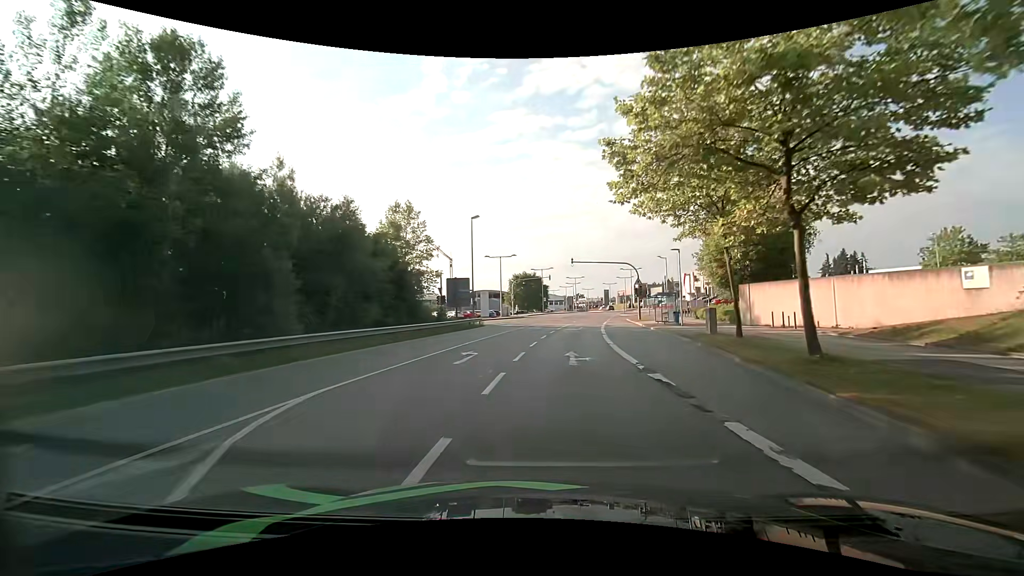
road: secondary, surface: asphalt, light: Day
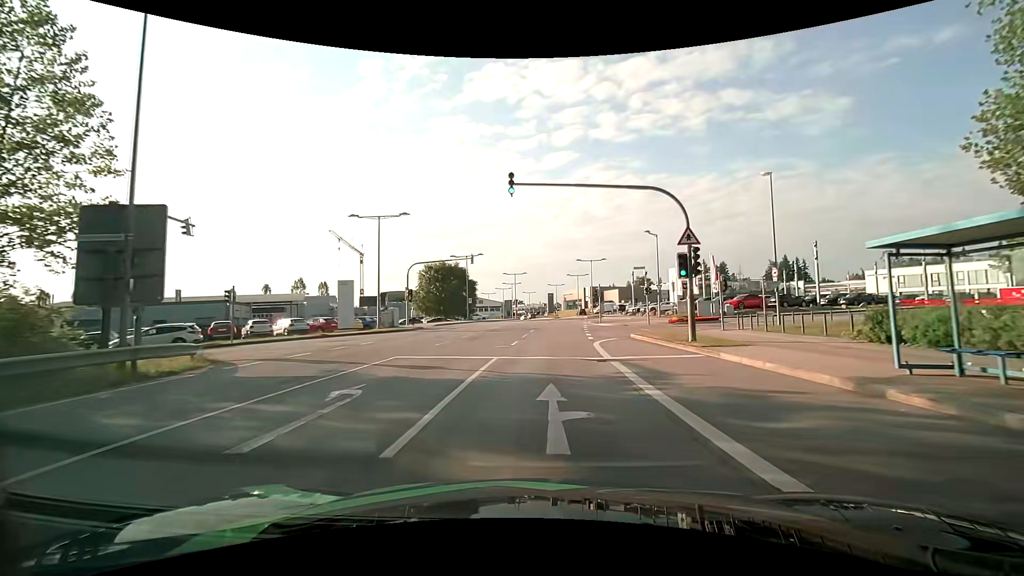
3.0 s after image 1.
(+2.0, +33.4) m; +7°
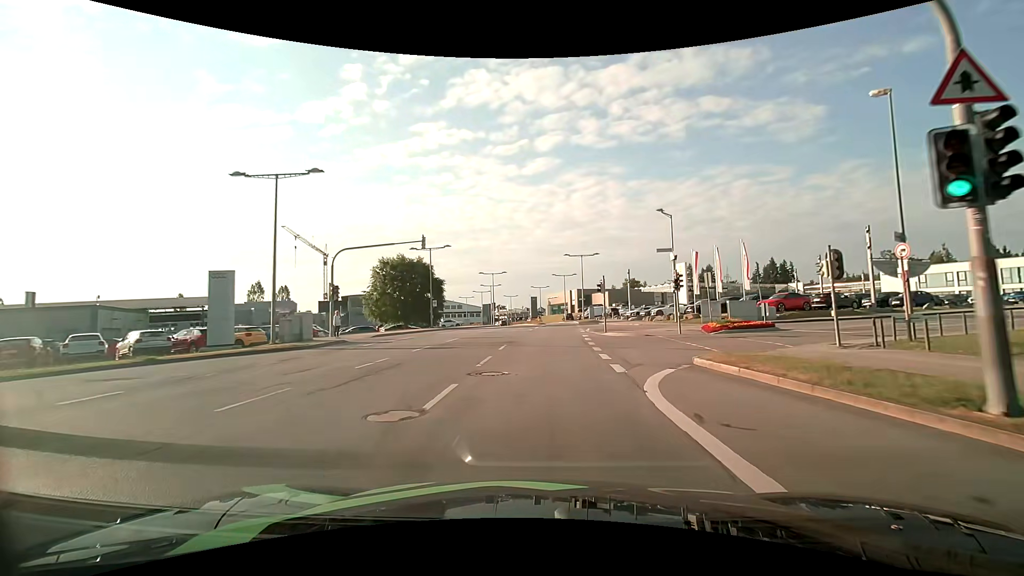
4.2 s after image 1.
(+0.3, +13.1) m; +2°
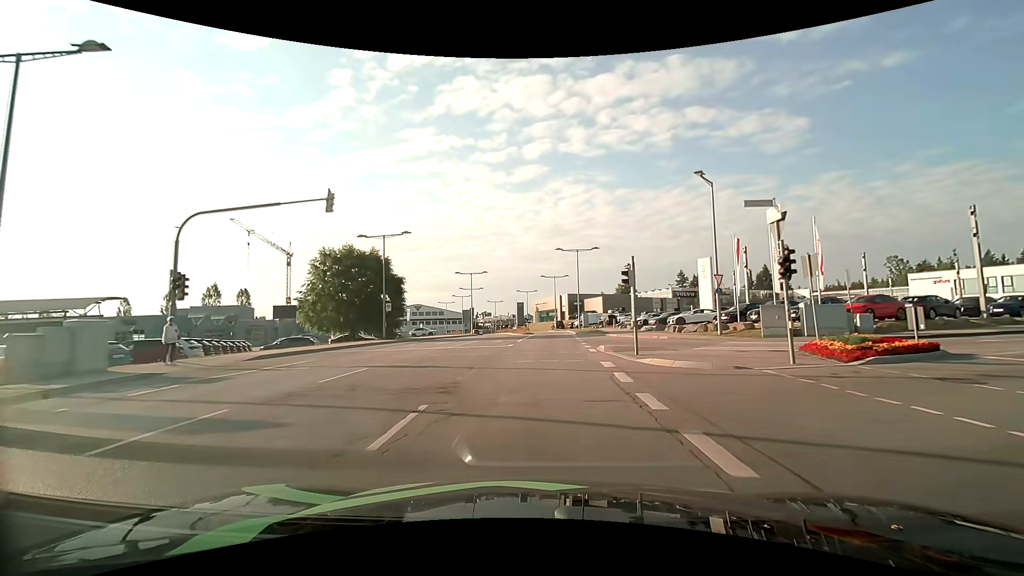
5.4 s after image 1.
(+0.2, +12.9) m; +1°
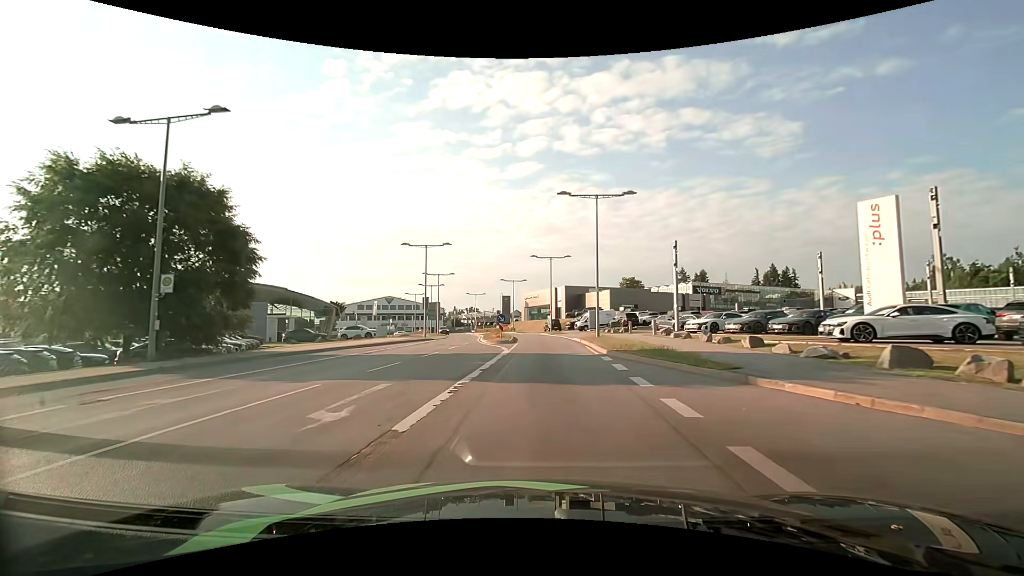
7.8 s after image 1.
(+0.4, +24.8) m; +1°
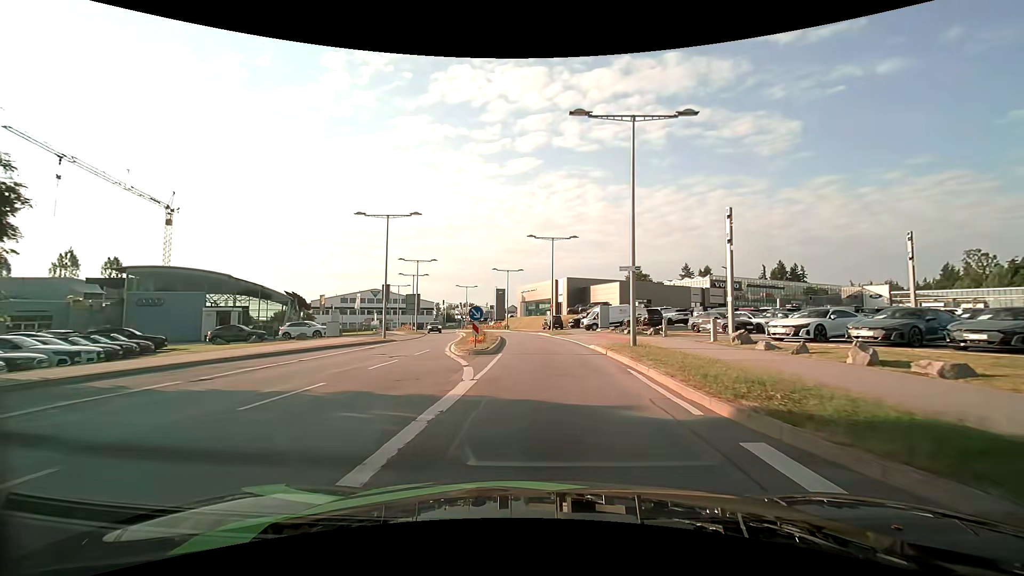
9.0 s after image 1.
(0.0, +12.0) m; 0°
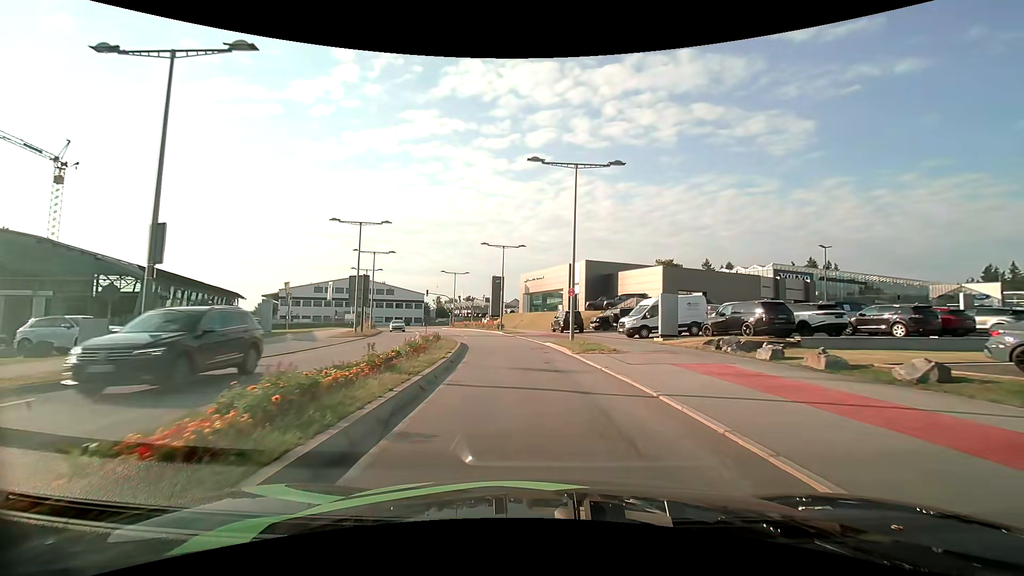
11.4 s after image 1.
(+0.1, +22.2) m; 0°
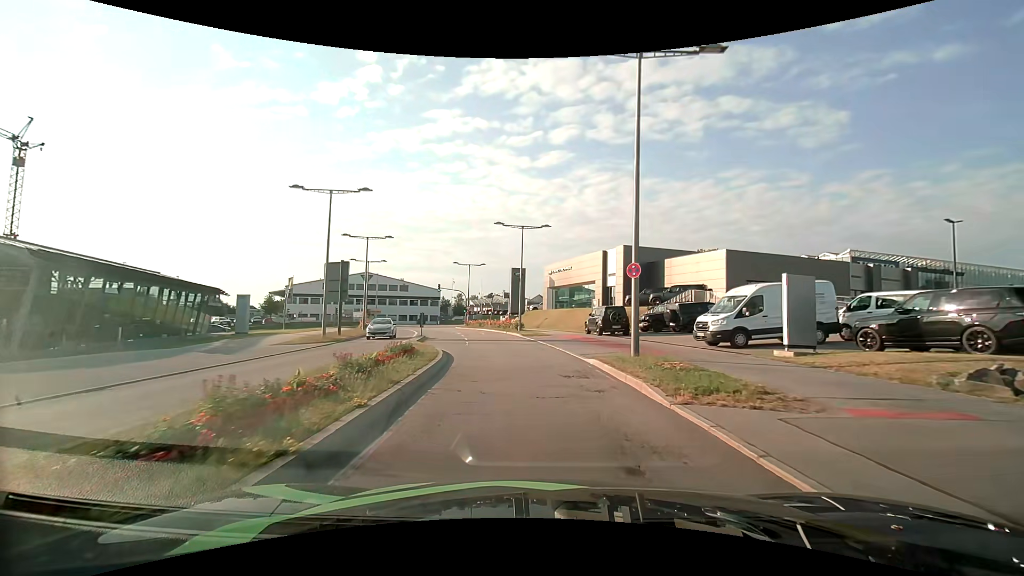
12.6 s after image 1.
(-0.2, +10.5) m; -3°
